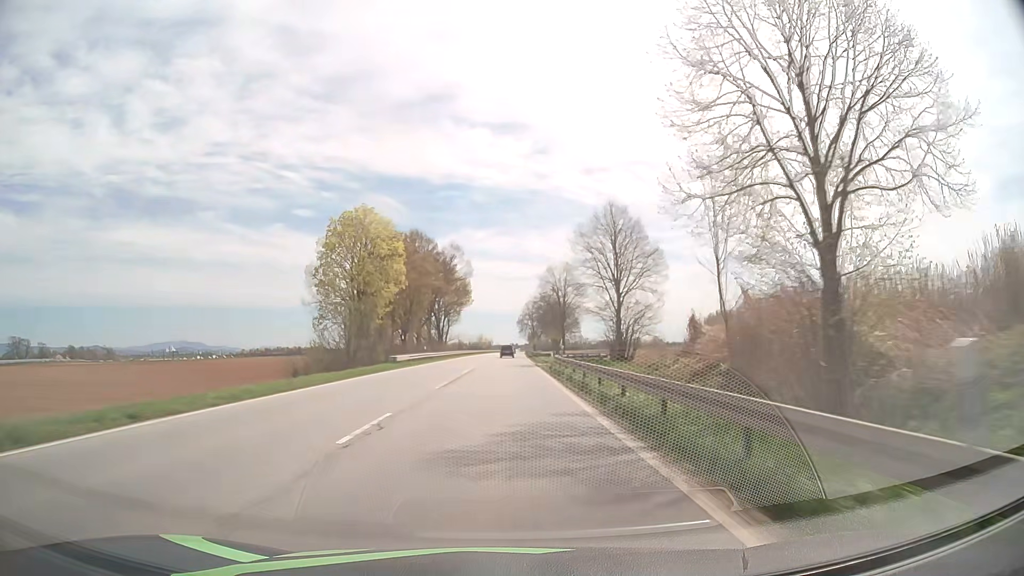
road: primary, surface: asphalt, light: Day
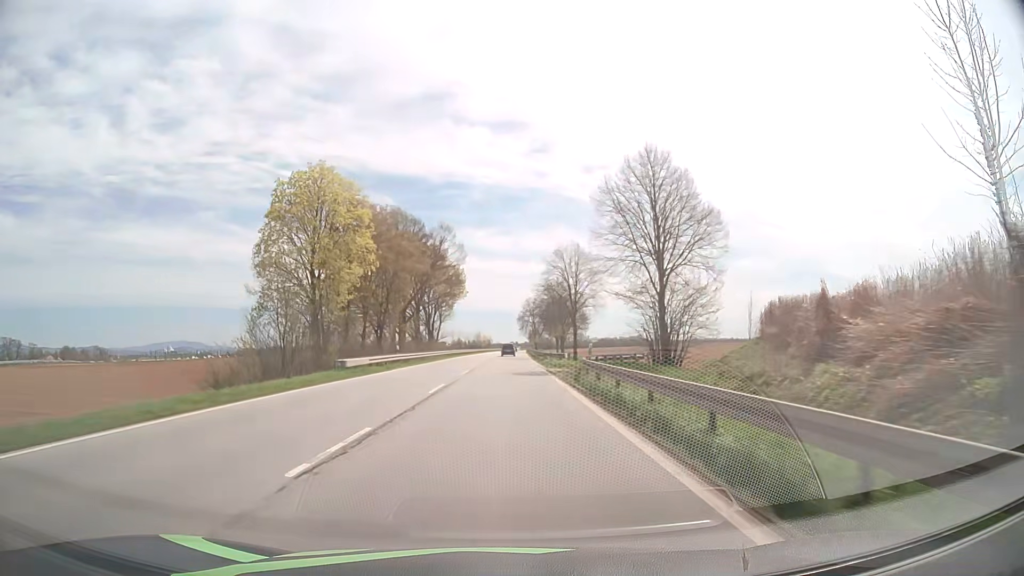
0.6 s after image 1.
(0.0, +14.5) m; 0°
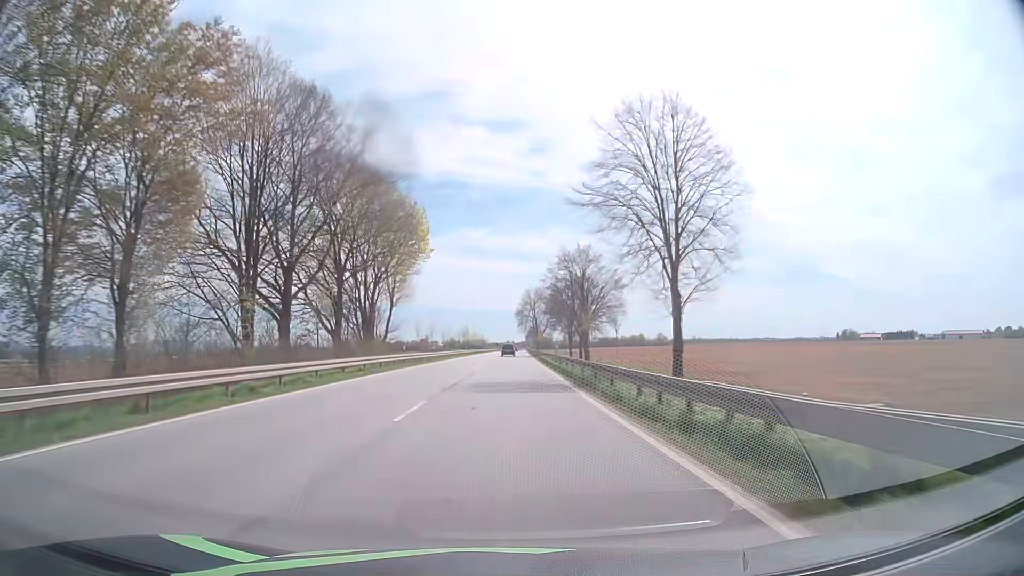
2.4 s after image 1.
(+0.2, +42.9) m; 0°
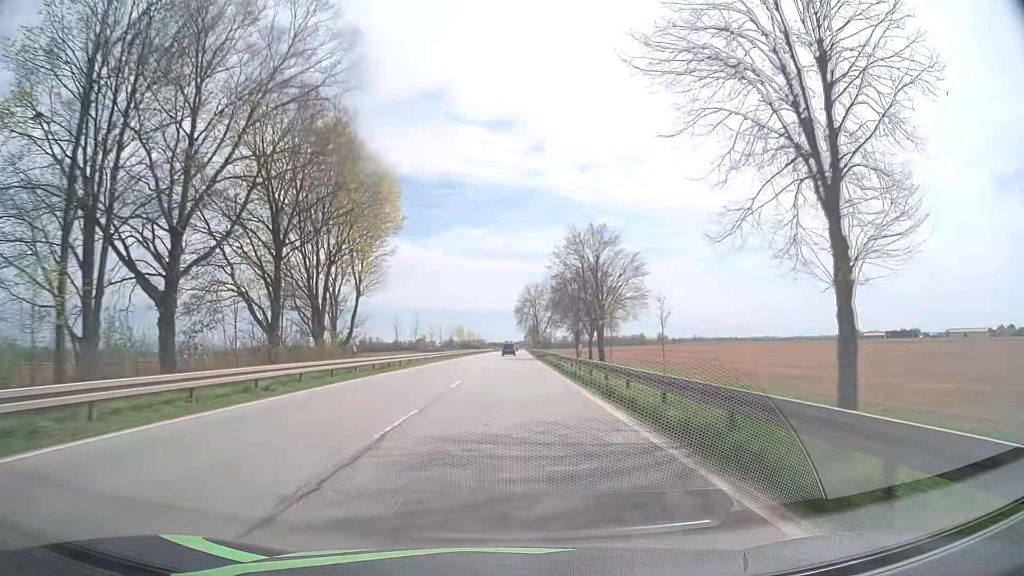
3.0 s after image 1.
(0.0, +14.2) m; 0°
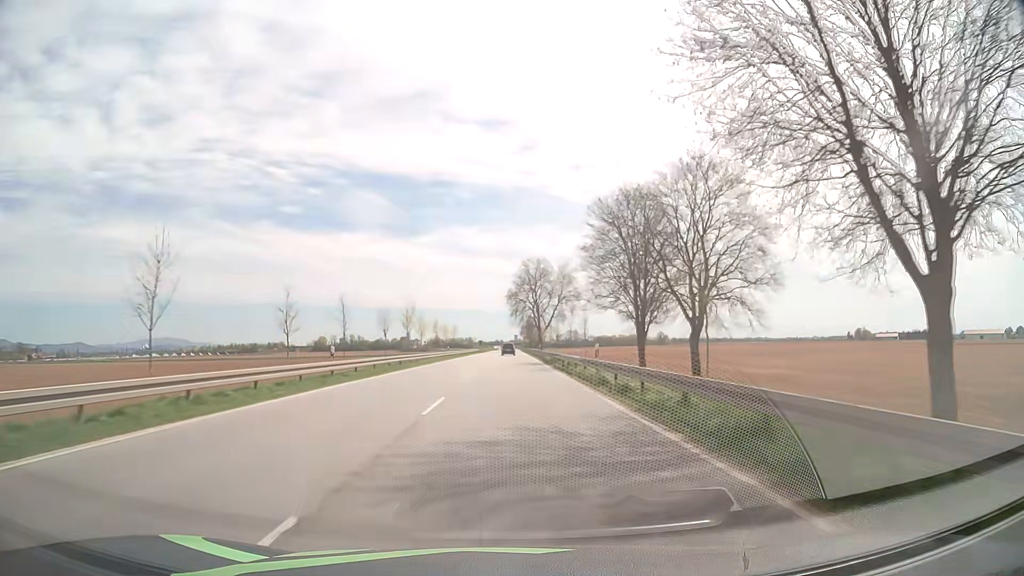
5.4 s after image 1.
(+0.5, +56.9) m; +1°
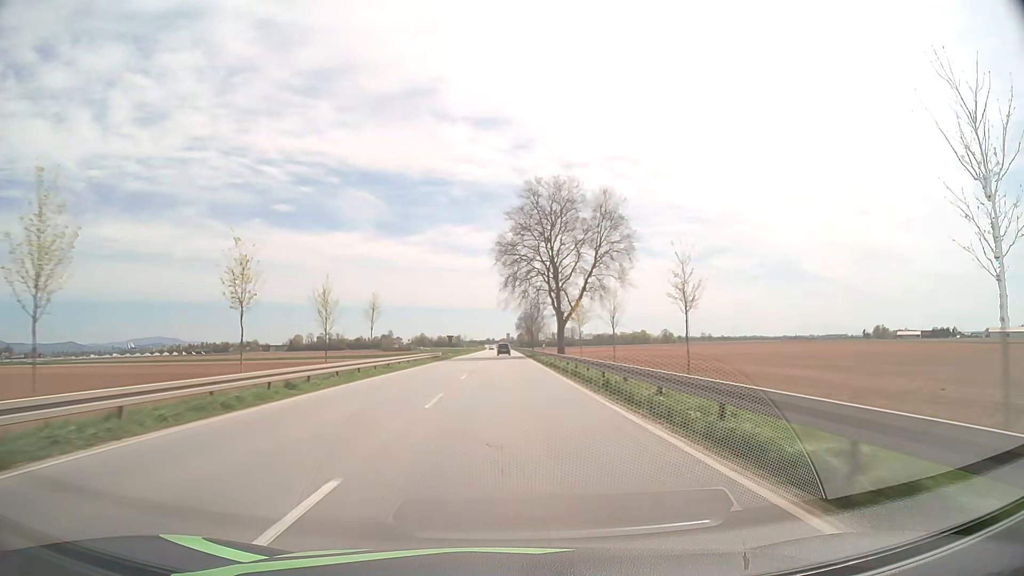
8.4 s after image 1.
(+0.6, +70.7) m; +1°
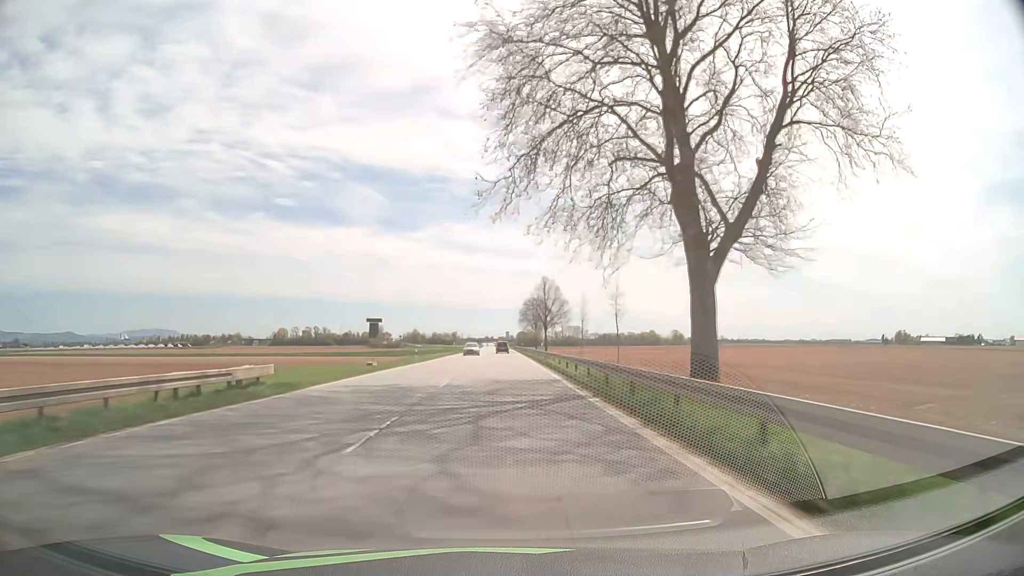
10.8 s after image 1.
(+0.1, +54.2) m; 0°
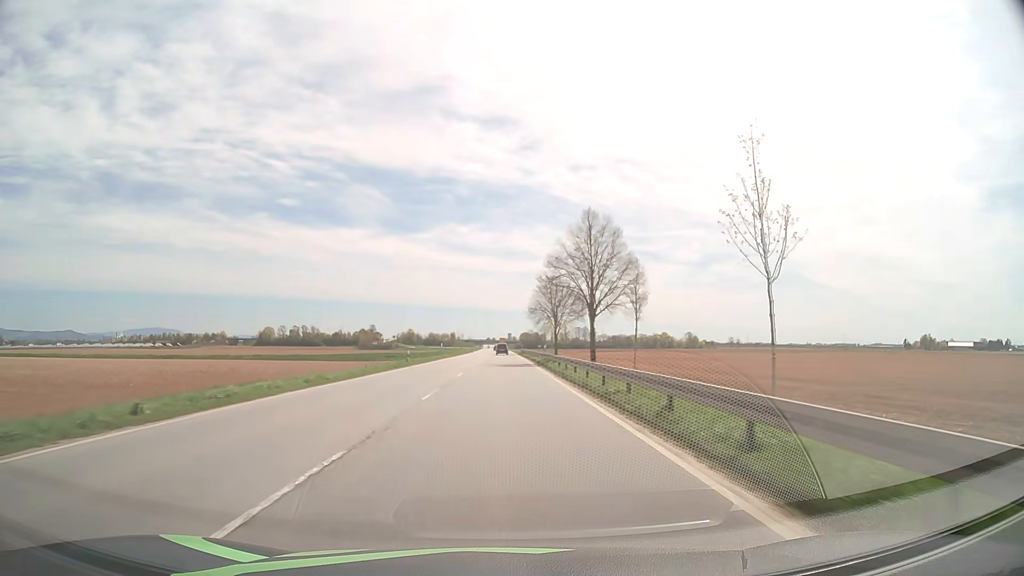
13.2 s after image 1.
(-0.1, +51.8) m; 0°
(0, +10) (0, +20) (0, +30) (0, +40) (0, +50) (0, +60) (0, +70) (0, +80) (0, +90) (0, +100) m
